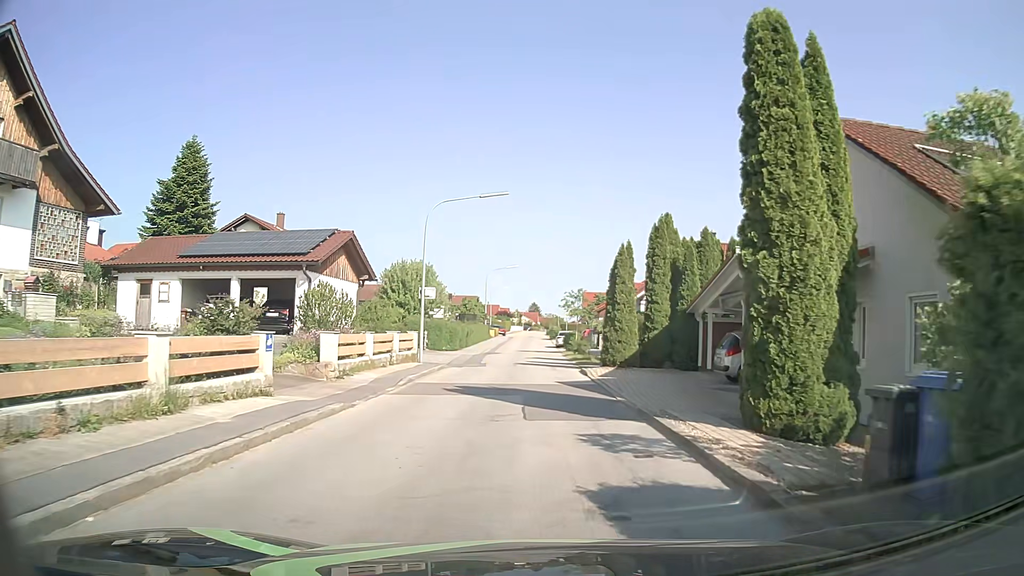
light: Day
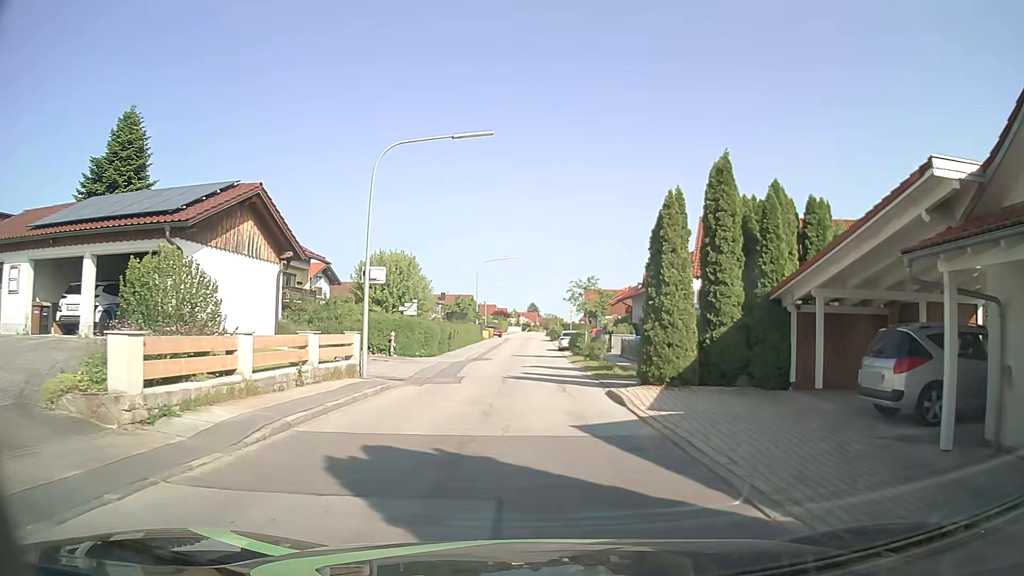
(0.0, +9.4) m; -1°
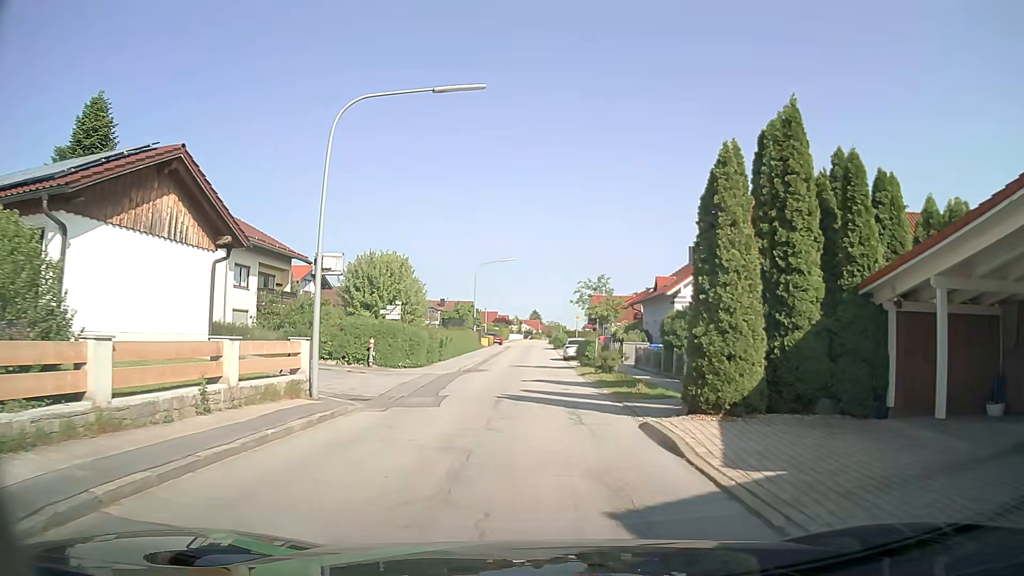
(+0.1, +4.6) m; +1°
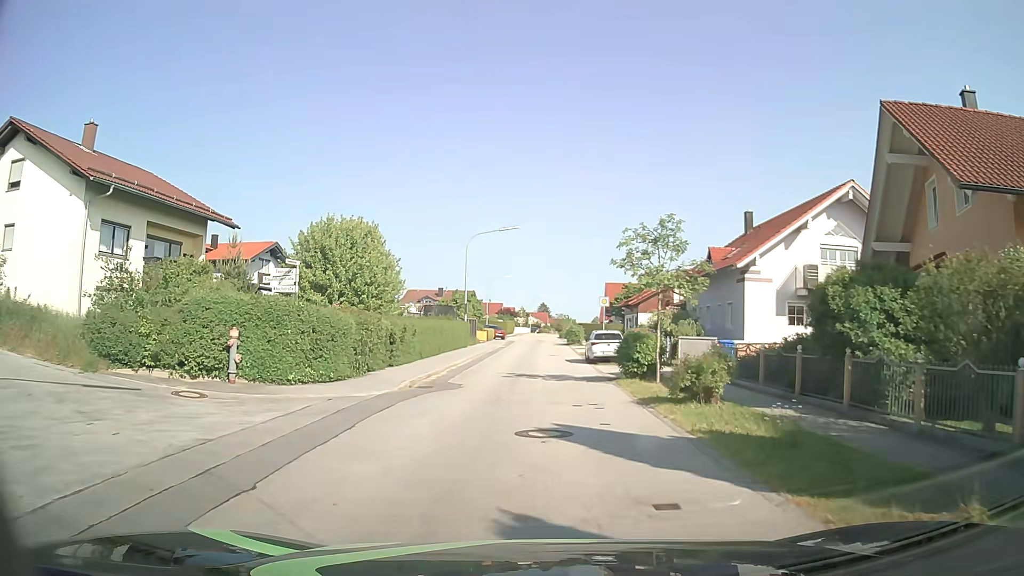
(0.0, +13.8) m; +1°
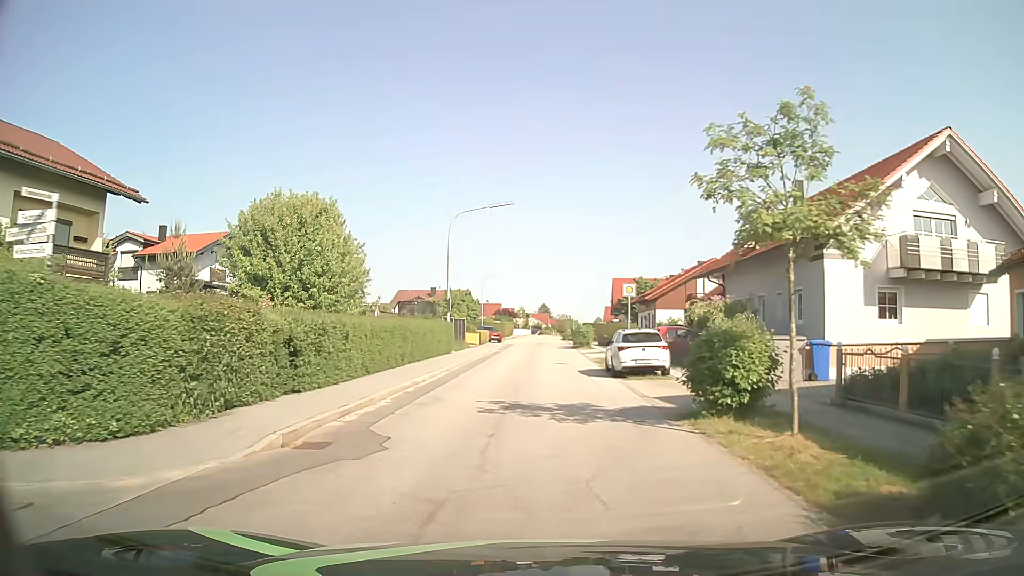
(-0.1, +9.1) m; -1°
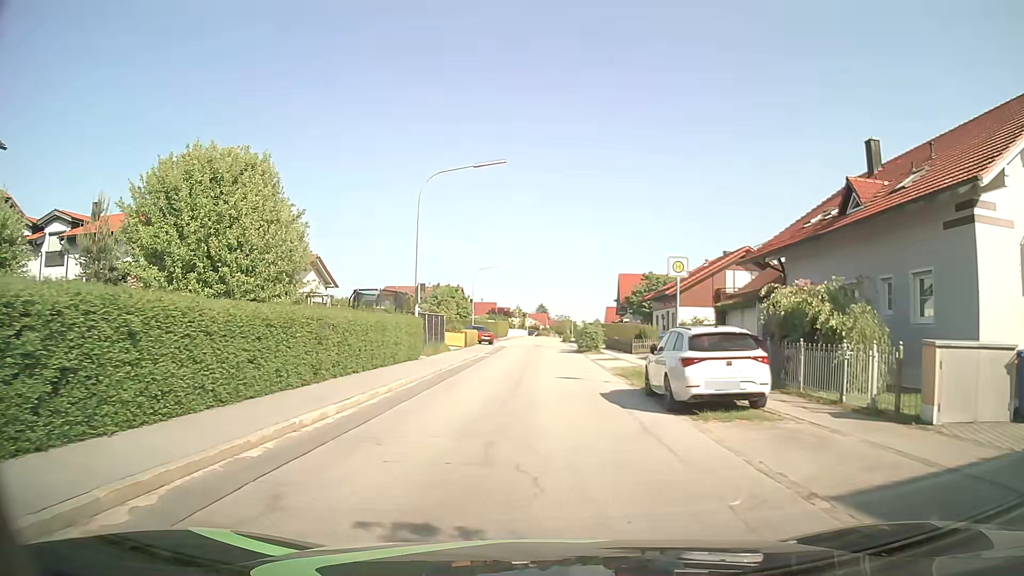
(0.0, +9.0) m; +1°
